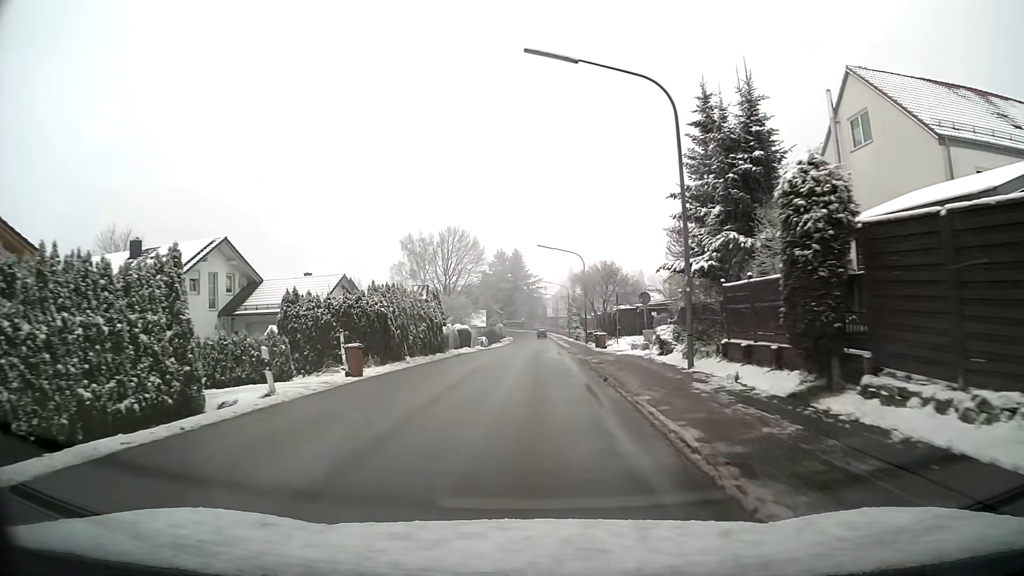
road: tertiary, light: Day
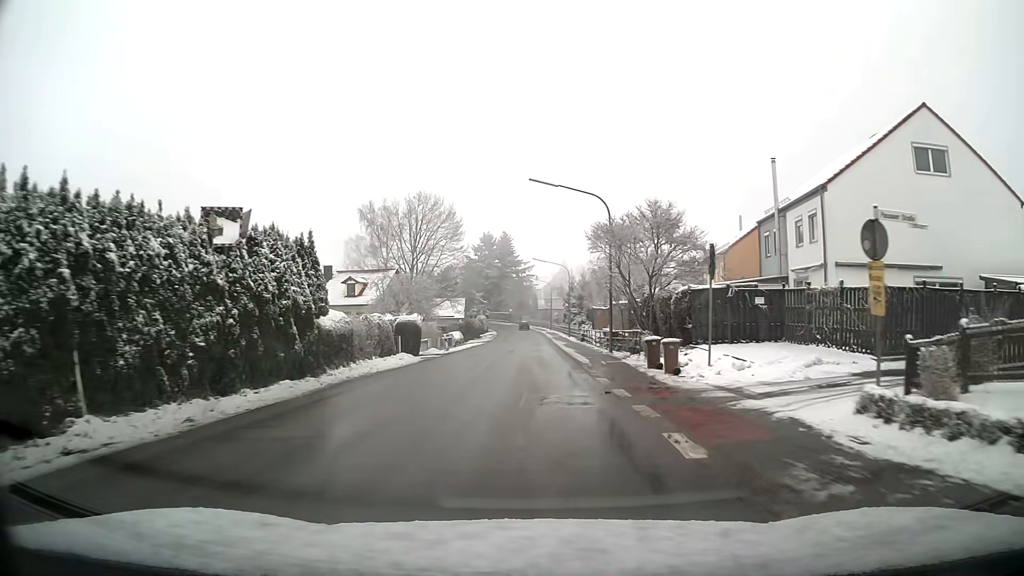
(+0.2, +22.3) m; +1°
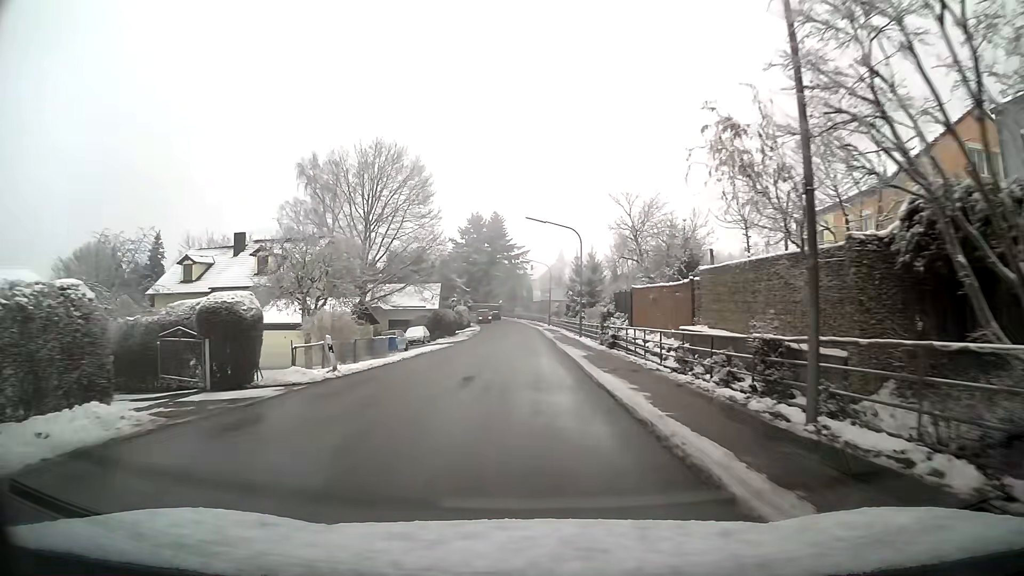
(+0.1, +22.5) m; 0°
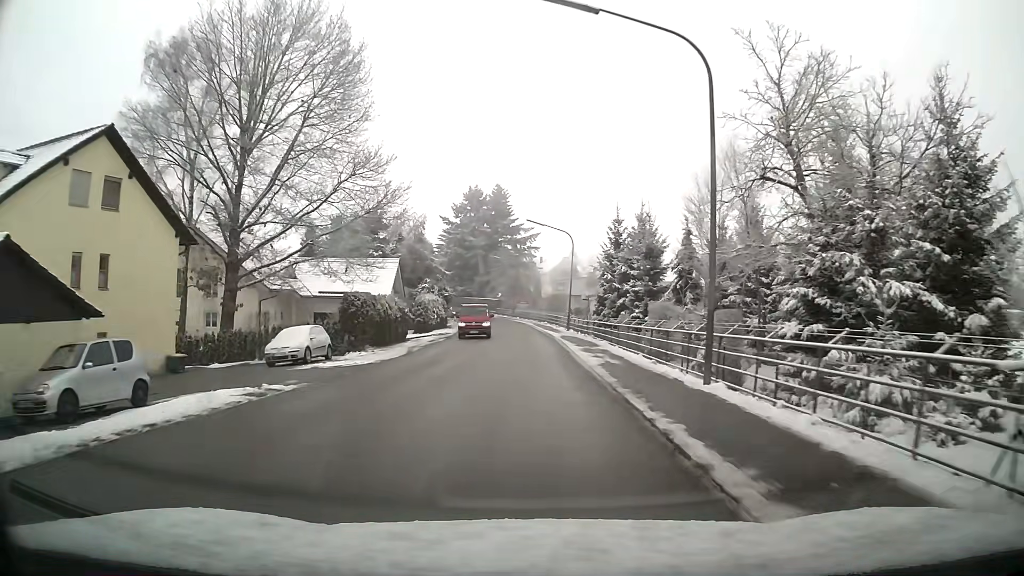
(-0.2, +30.6) m; 0°
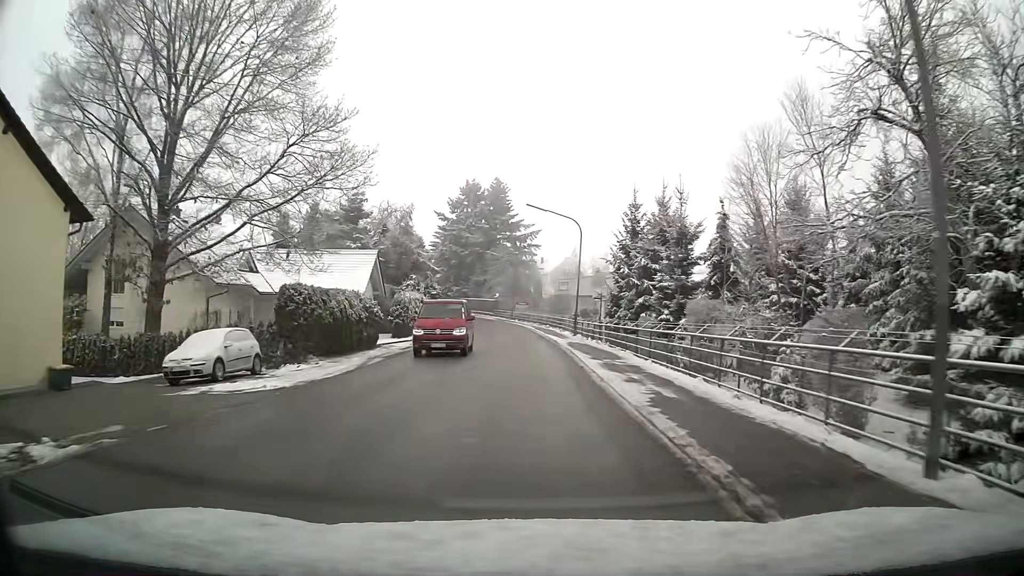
(0.0, +7.8) m; 0°
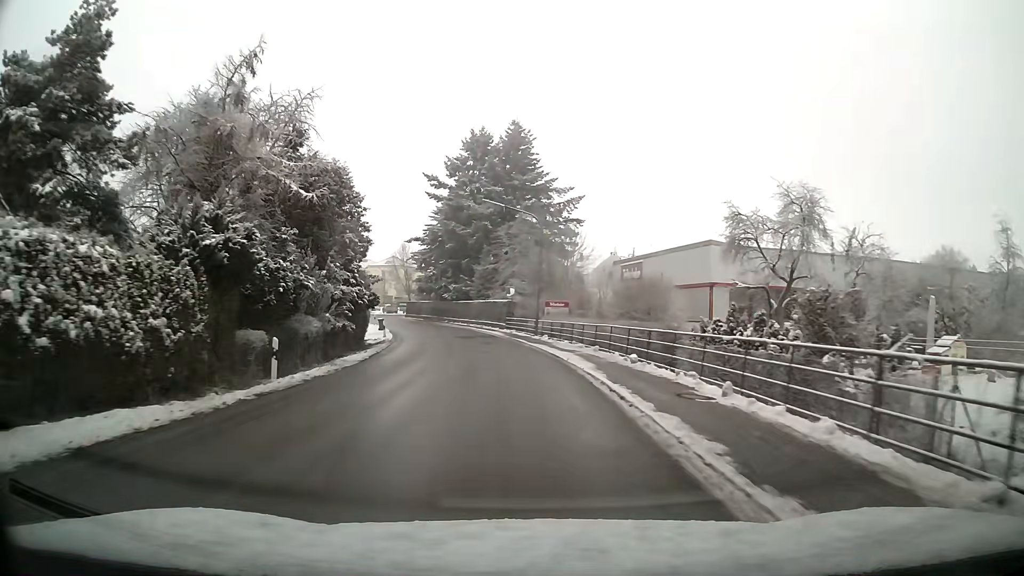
(-0.8, +39.3) m; -4°
